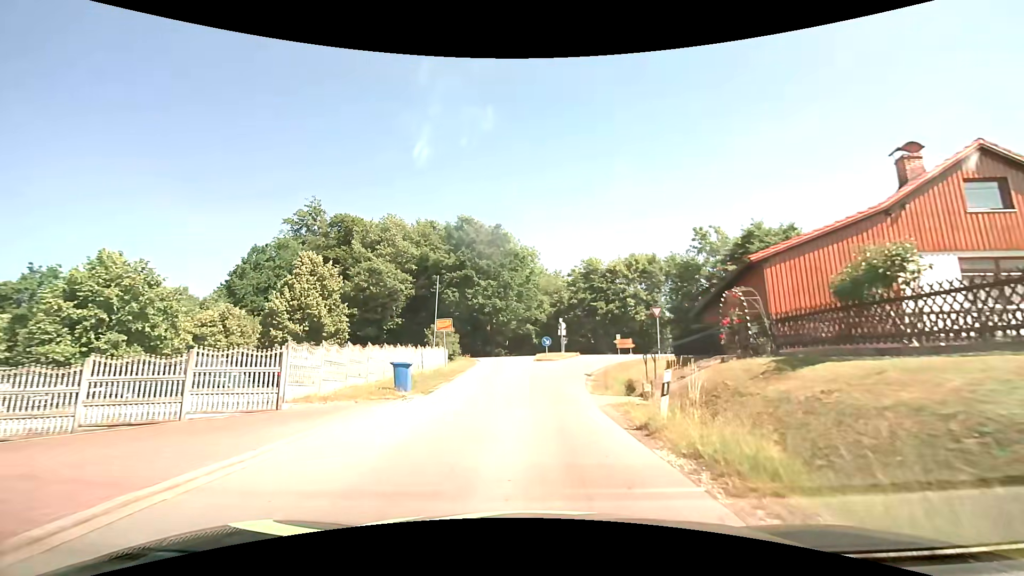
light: Day
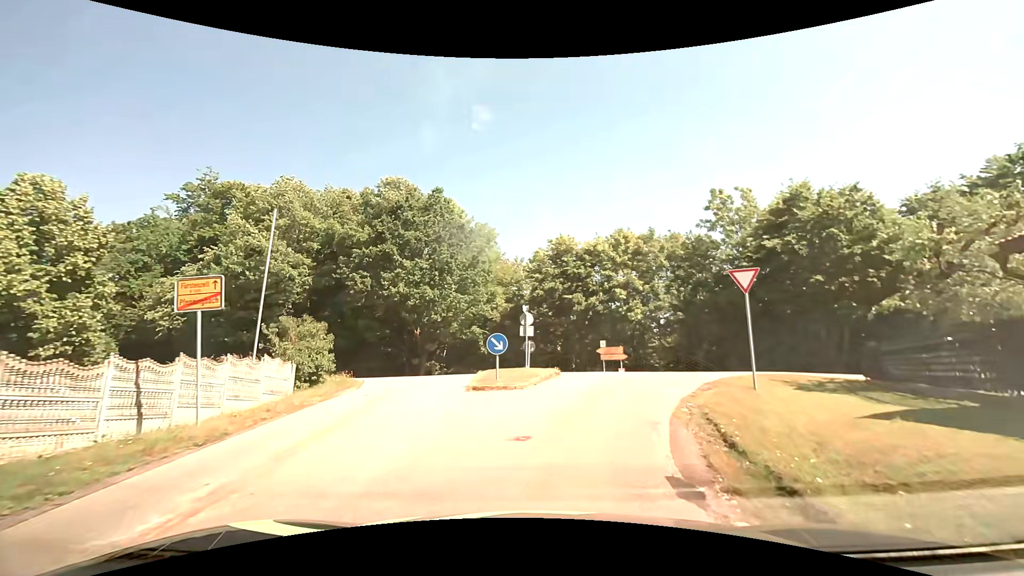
(+0.2, +18.4) m; +4°
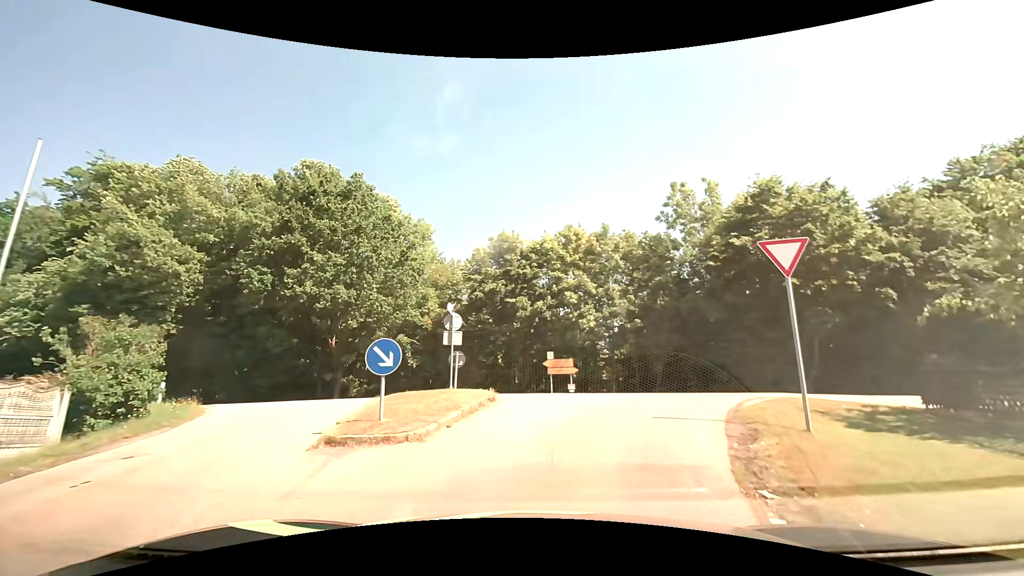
(+0.3, +5.9) m; +6°
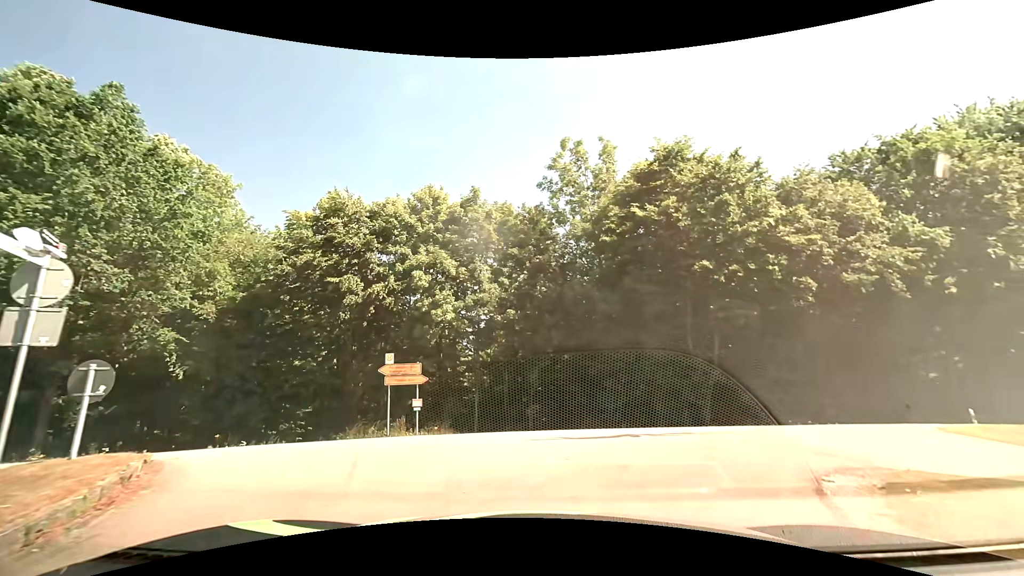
(+1.1, +9.4) m; +14°
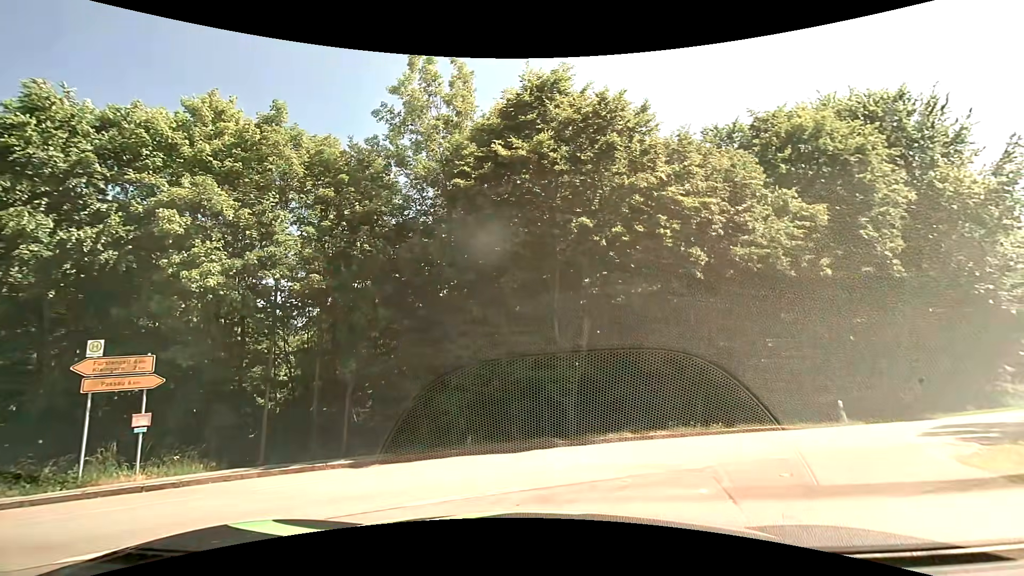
(+1.0, +6.9) m; +17°
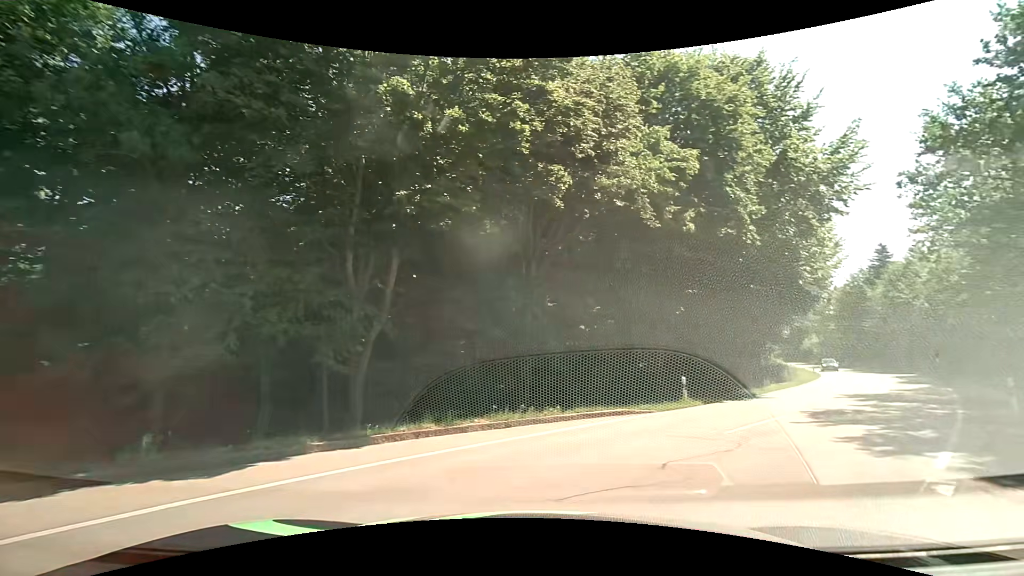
(+0.9, +6.7) m; +18°
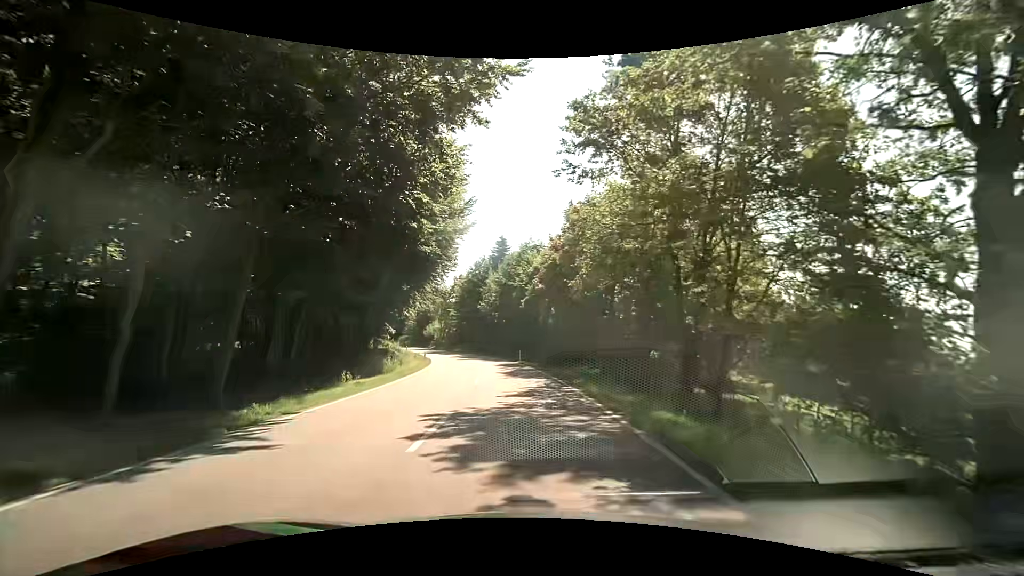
(+7.5, +13.9) m; +42°
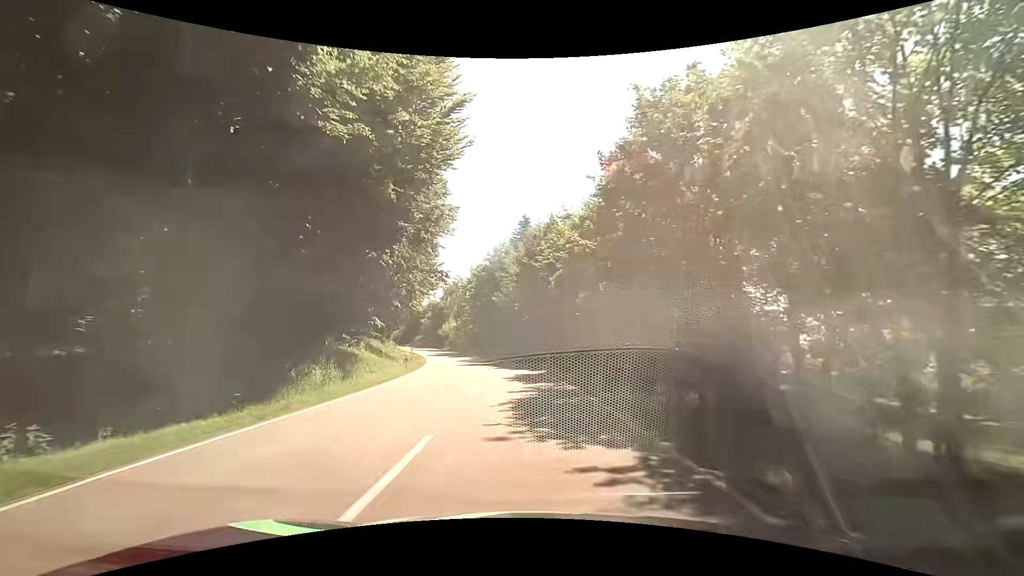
(-0.4, +15.1) m; -4°
(0, +10) (-1, +20) (-2, +30) (-3, +40) (-5, +50) (-7, +59) (-9, +69) (-12, +79) (-16, +88) (-19, +97) m
